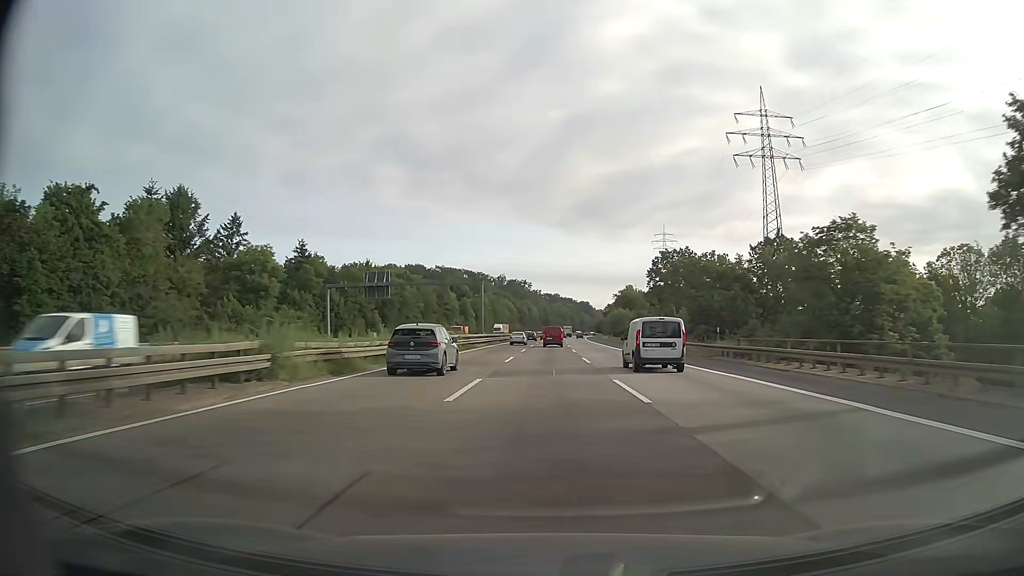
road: motorway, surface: asphalt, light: Day
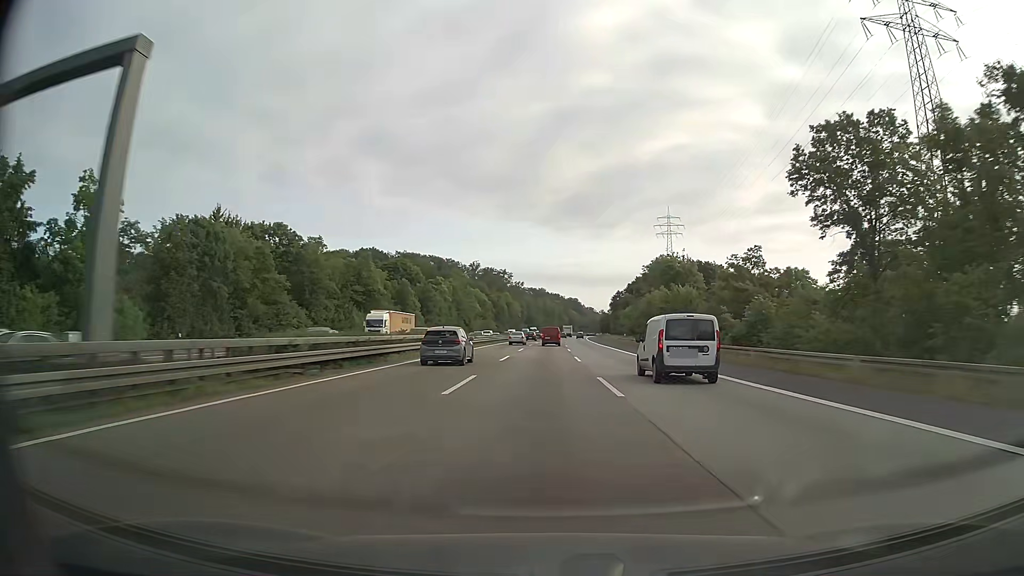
(+0.8, +69.3) m; +1°
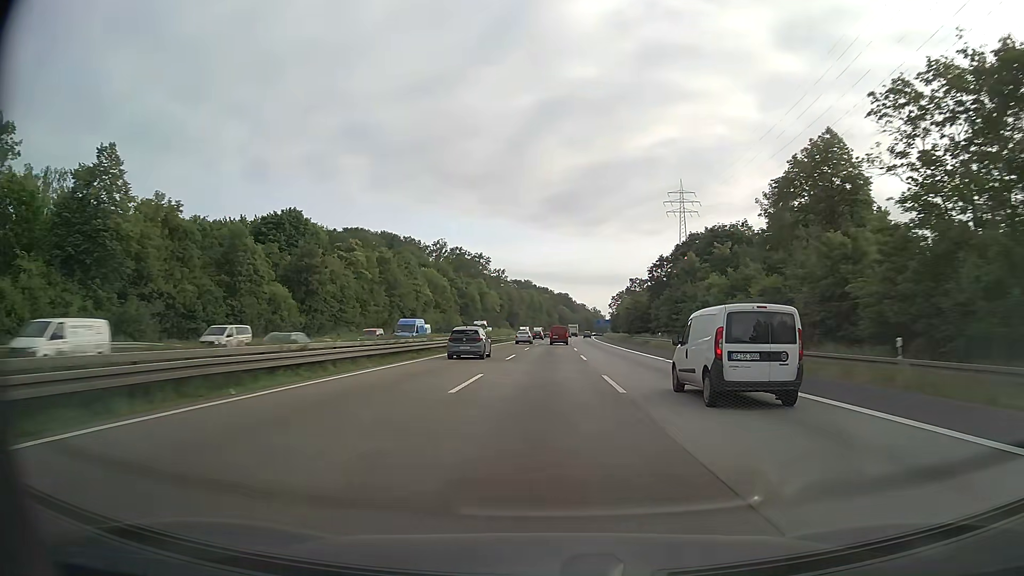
(+0.6, +70.5) m; +1°
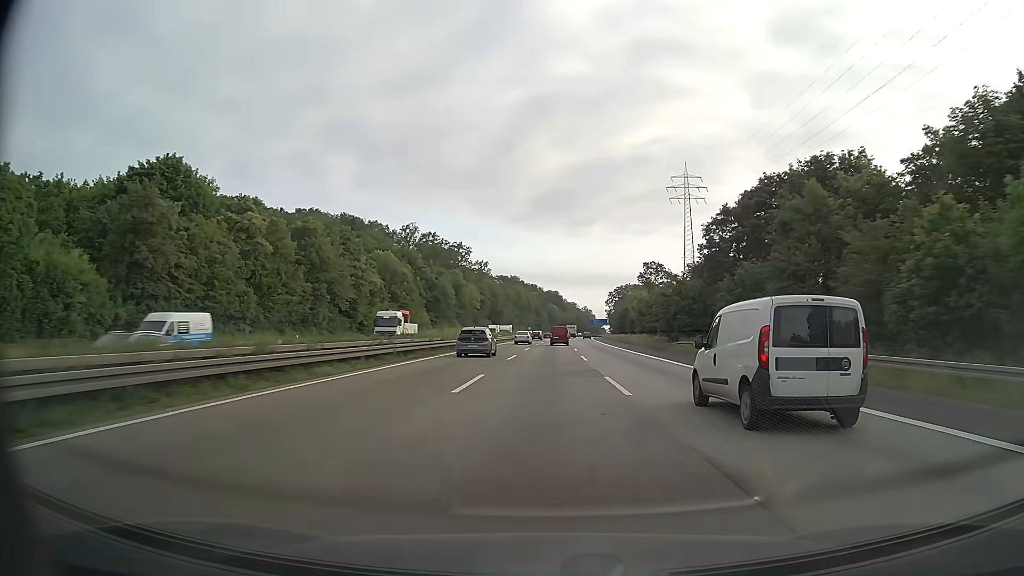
(+0.3, +35.2) m; +1°
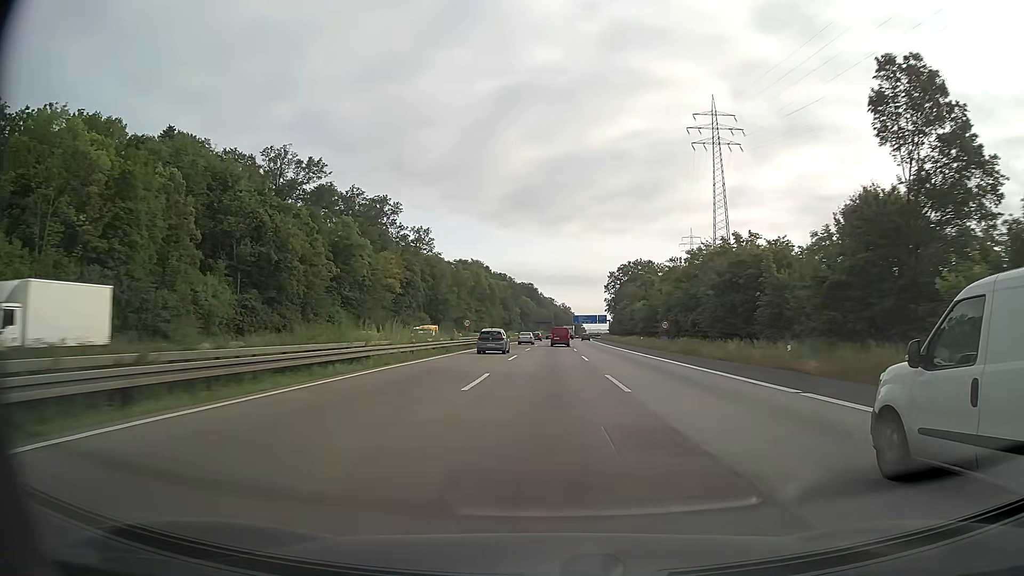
(+1.6, +87.9) m; +2°
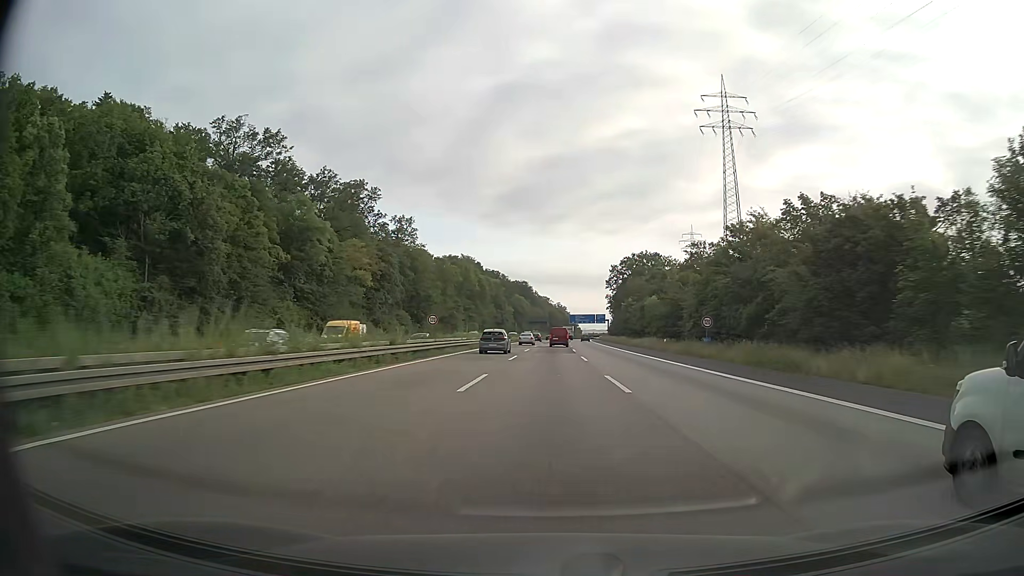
(0.0, +17.6) m; 0°
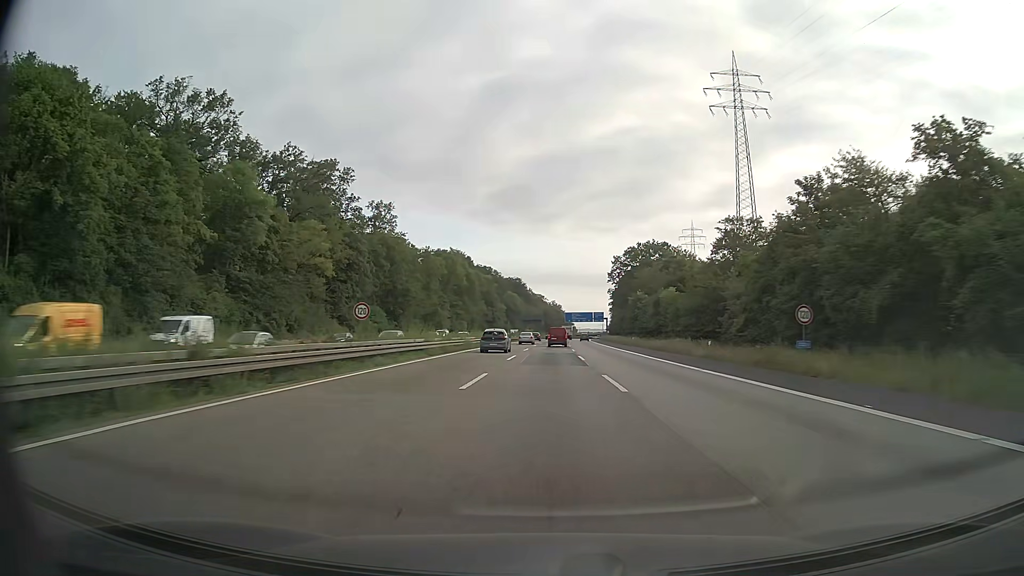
(+0.1, +17.6) m; +1°
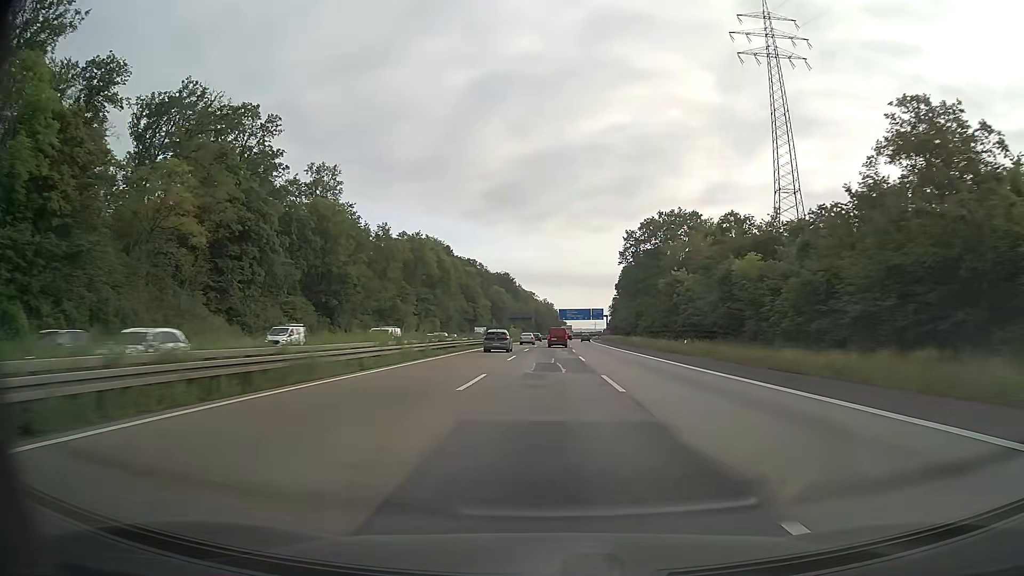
(+0.2, +35.2) m; +1°
(0, +10) (0, +20) (0, +30) (0, +40) (0, +50) (+1, +60) (+1, +70) (+1, +80) (+2, +90) (+2, +100) m
